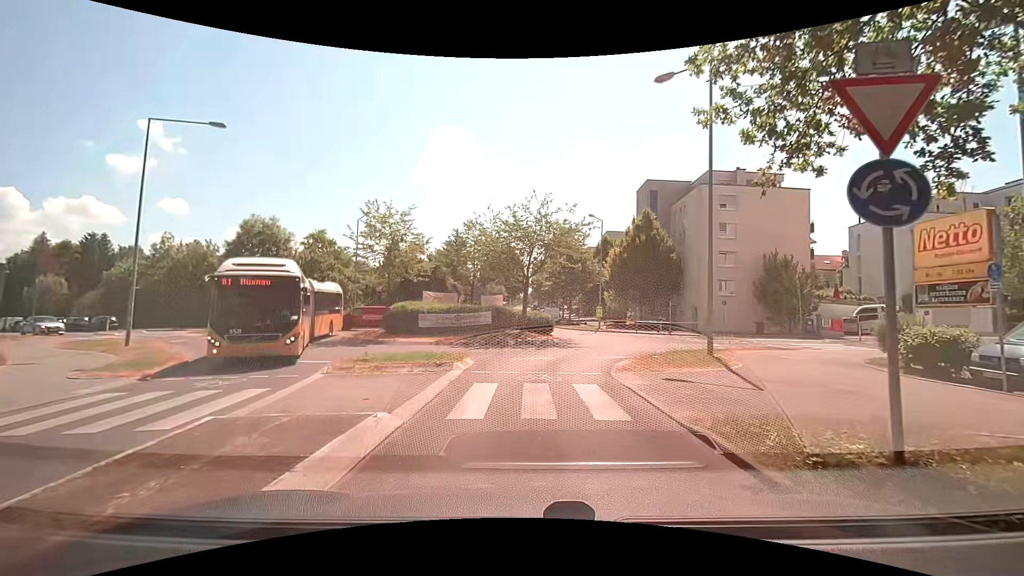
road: tertiary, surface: asphalt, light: Day
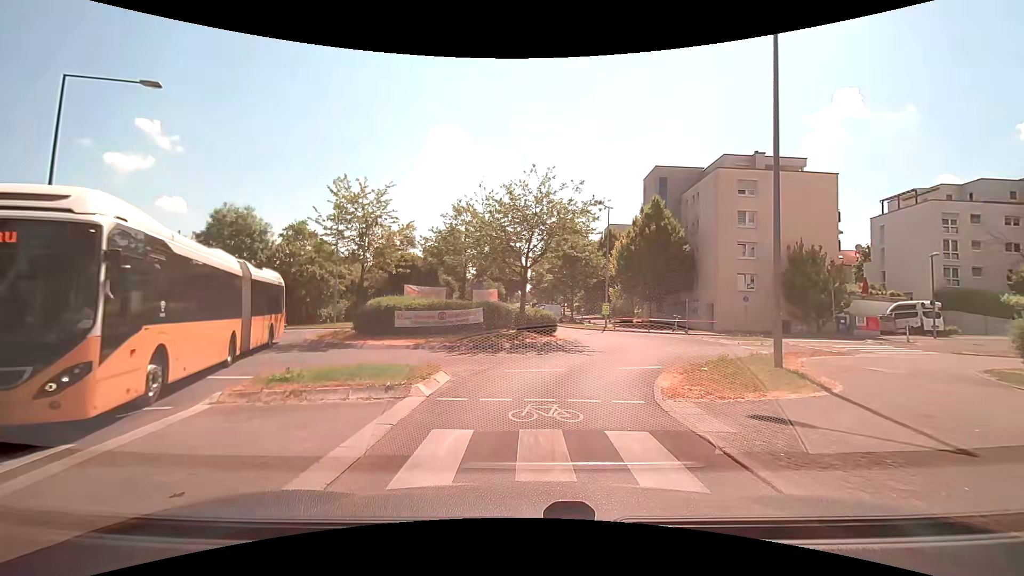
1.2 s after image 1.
(-0.1, +4.4) m; -2°
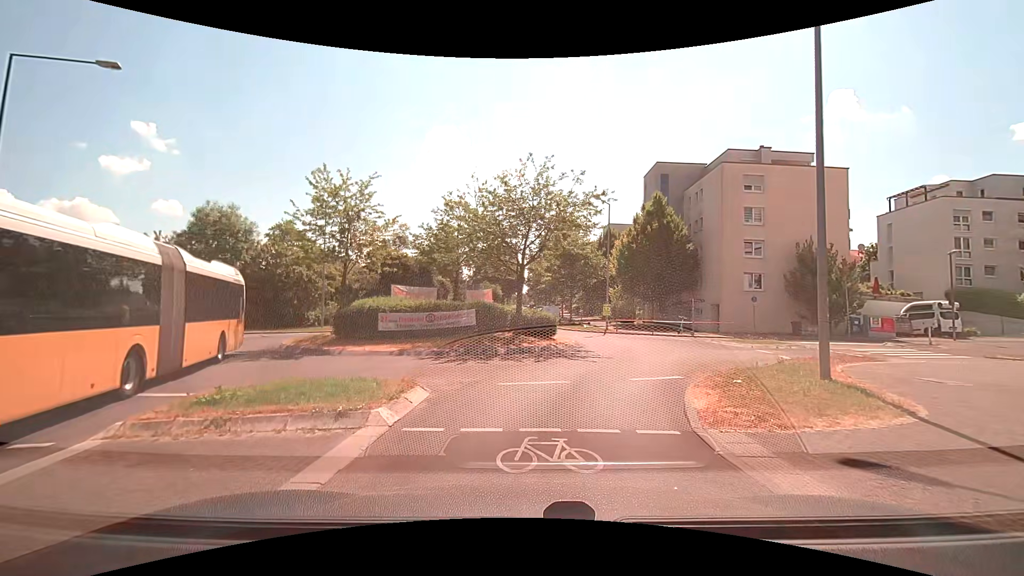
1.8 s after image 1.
(0.0, +2.0) m; 0°
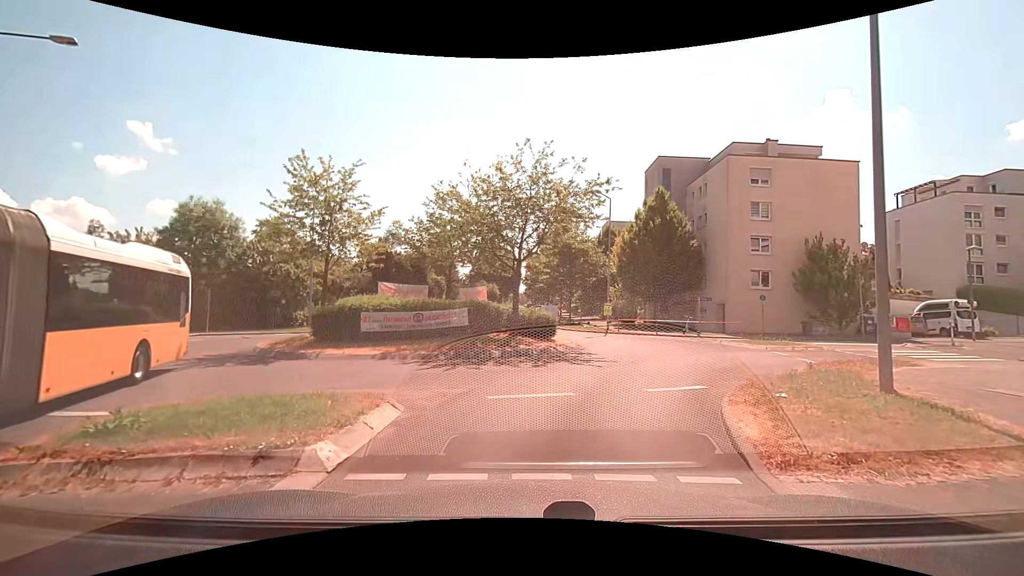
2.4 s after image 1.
(0.0, +1.7) m; +1°
